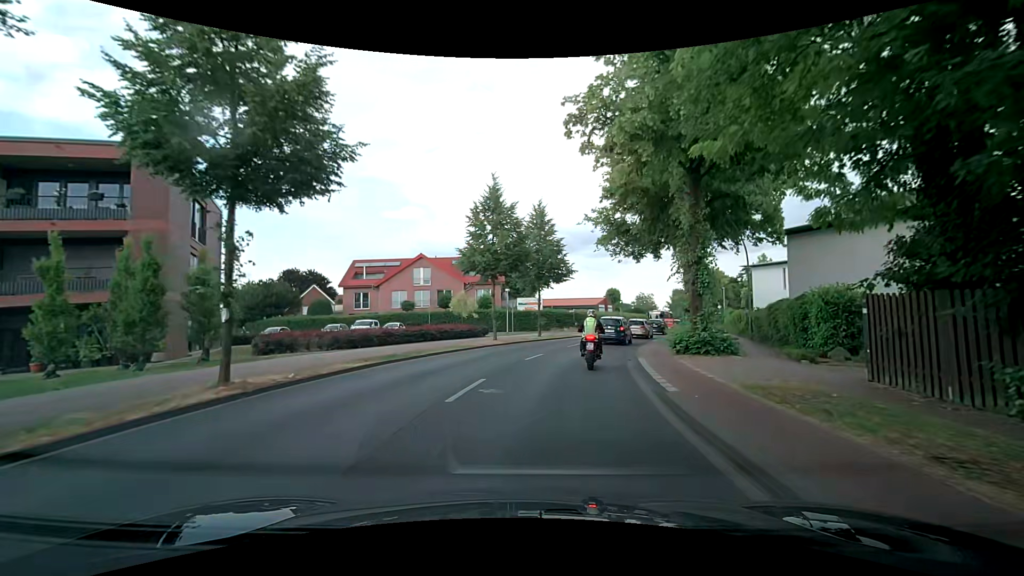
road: secondary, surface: asphalt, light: Day
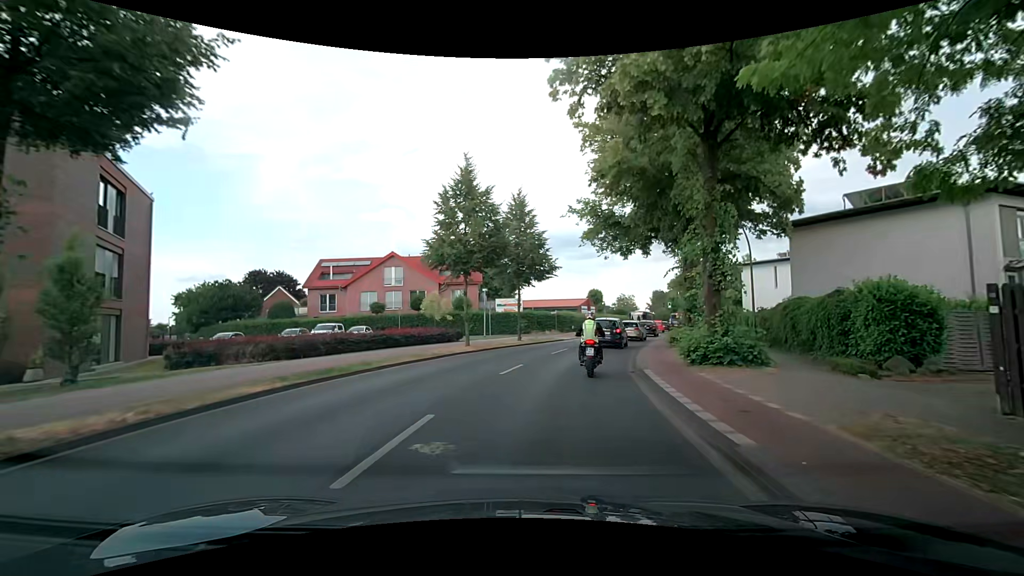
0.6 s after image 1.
(0.0, +3.8) m; +3°
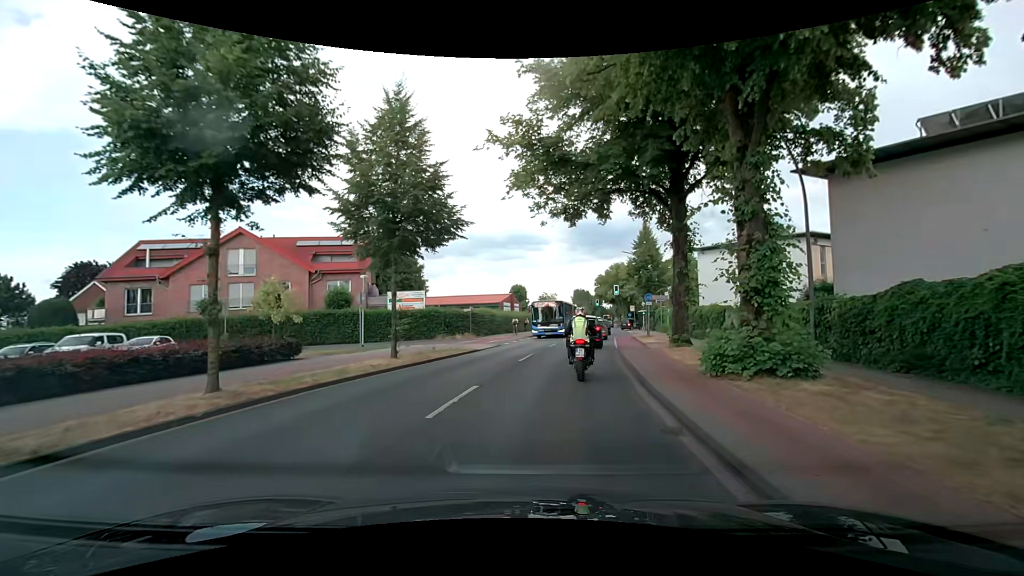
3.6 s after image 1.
(+0.9, +14.5) m; +8°
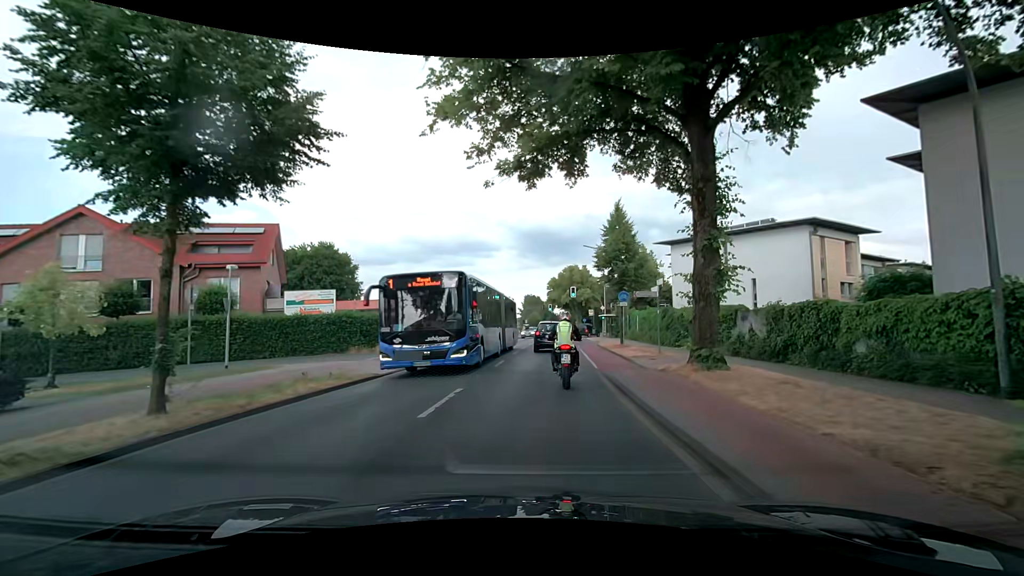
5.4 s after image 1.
(+0.4, +8.9) m; +5°
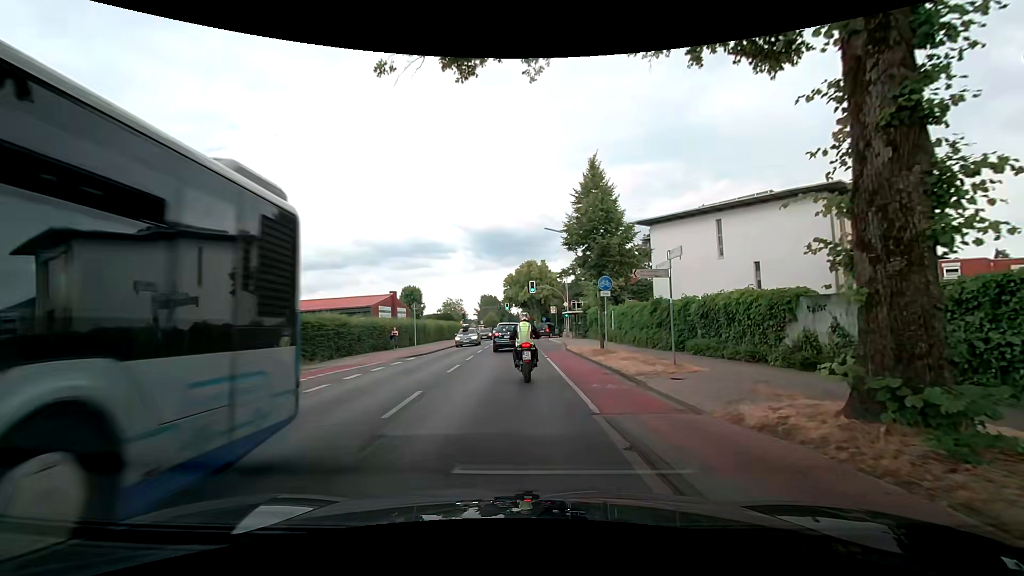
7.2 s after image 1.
(+0.5, +8.4) m; +6°
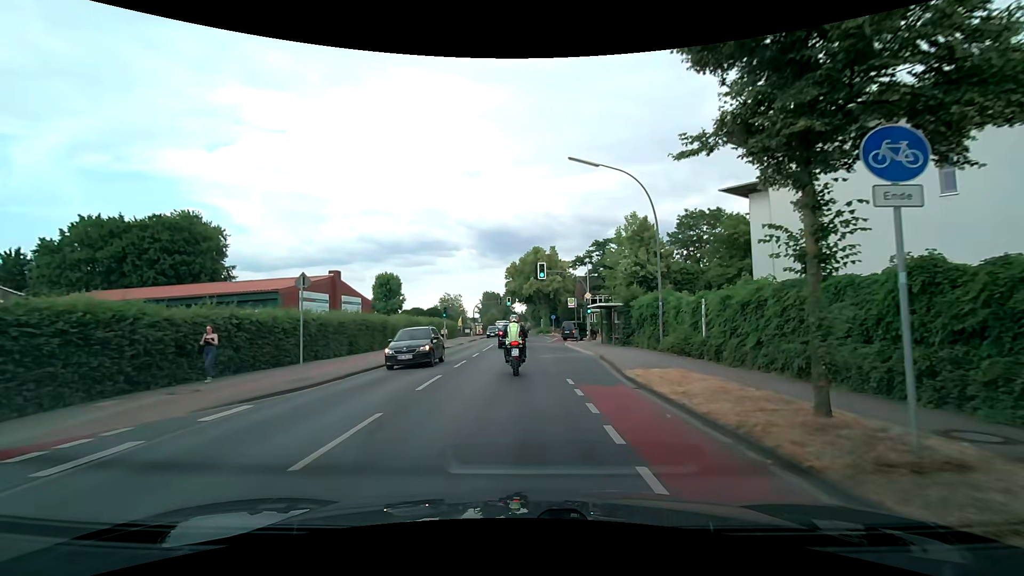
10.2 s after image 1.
(-0.3, +16.4) m; -1°
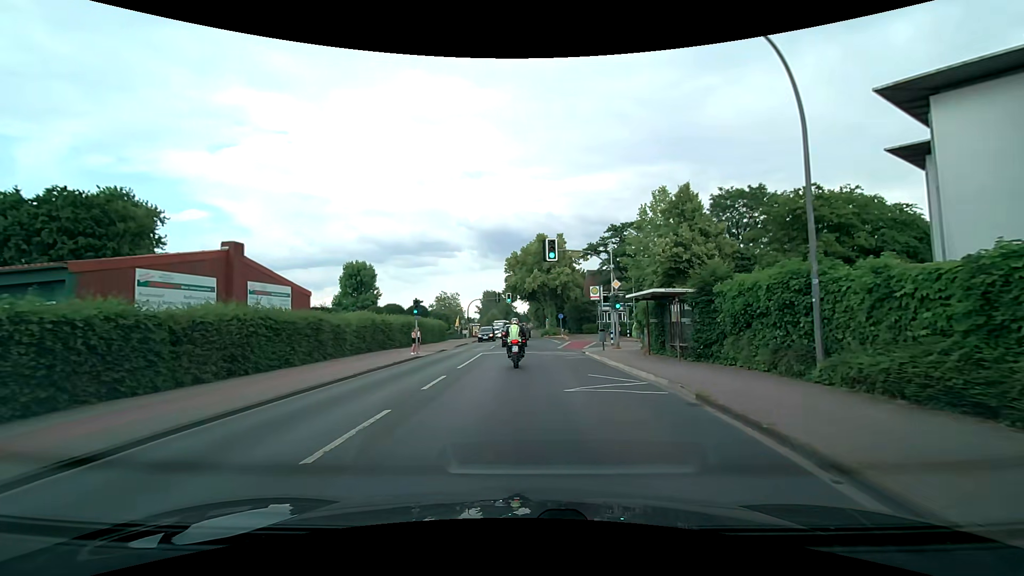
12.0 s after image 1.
(-0.1, +11.9) m; -1°
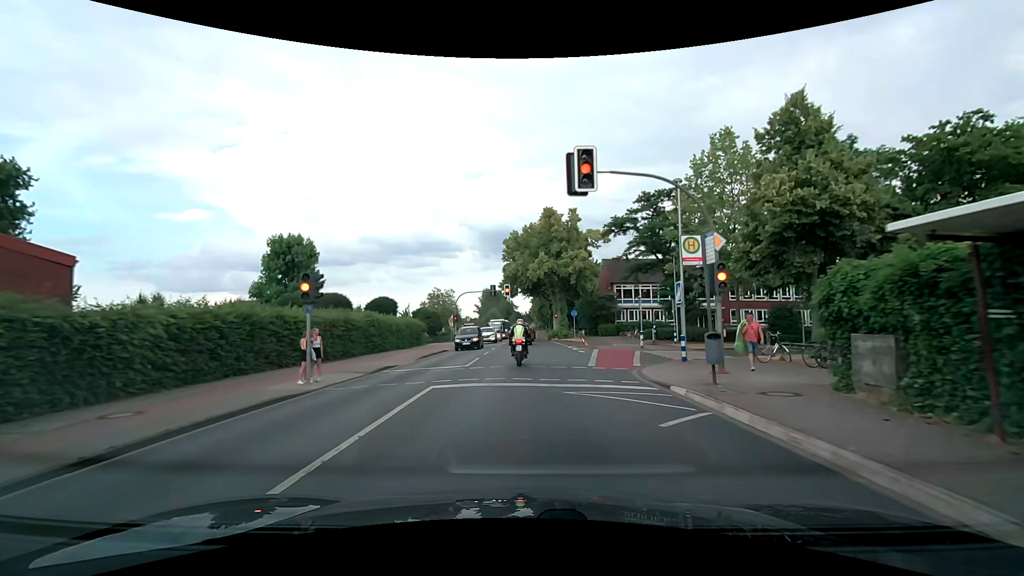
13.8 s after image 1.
(+0.1, +15.7) m; 0°
(0, +10) (0, +20) (+1, +30) (+1, +40) (+1, +50) (+1, +60) (+1, +70) (+1, +80) (+1, +90) (+1, +100) m
